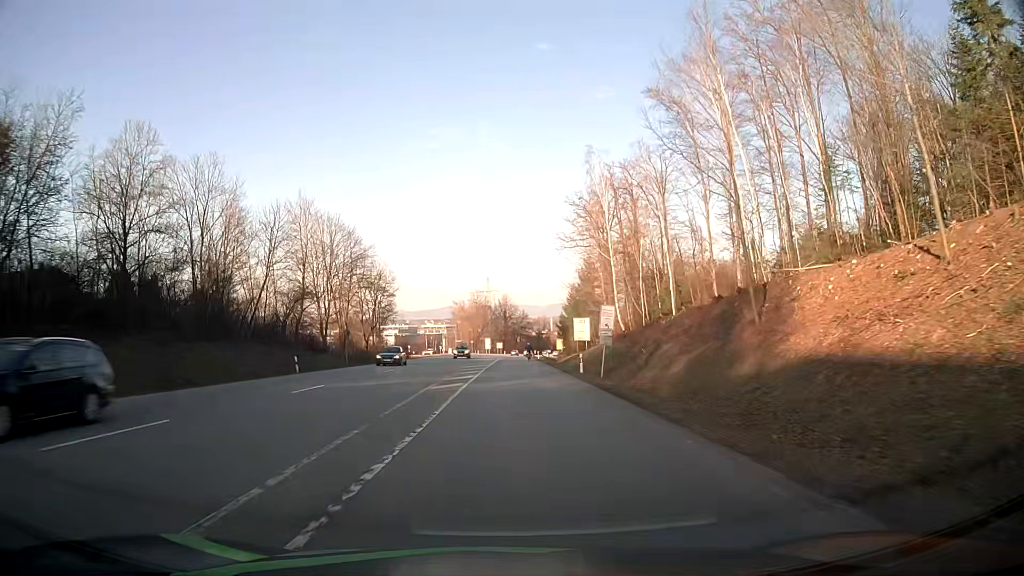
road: secondary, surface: asphalt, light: Day
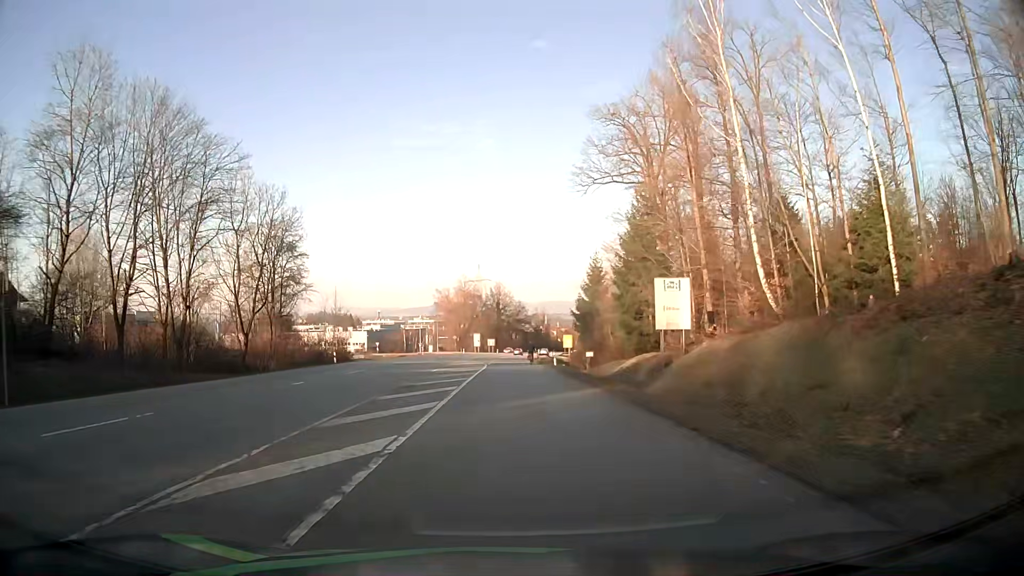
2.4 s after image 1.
(-0.1, +38.7) m; 0°
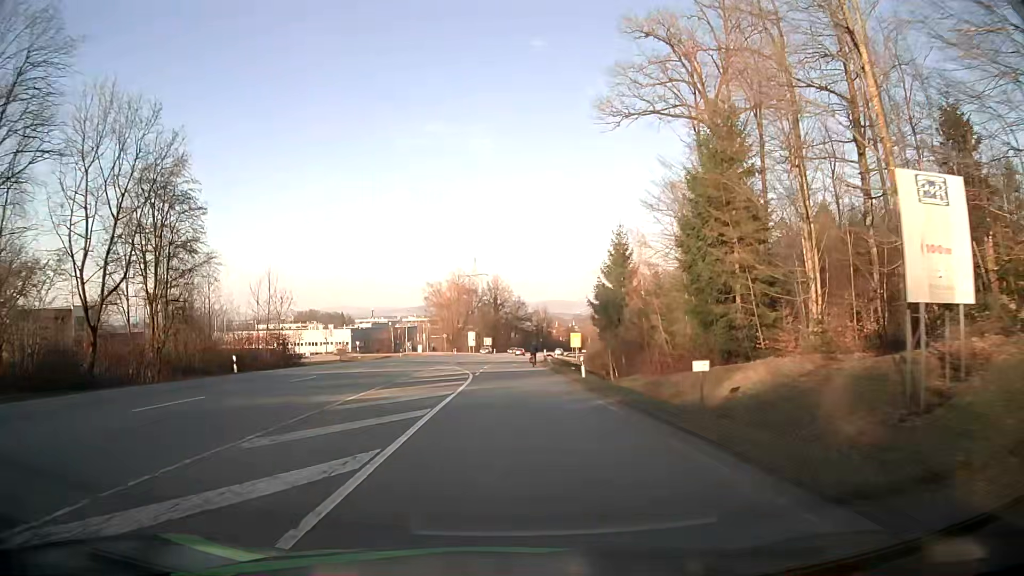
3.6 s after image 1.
(+0.1, +19.0) m; +1°
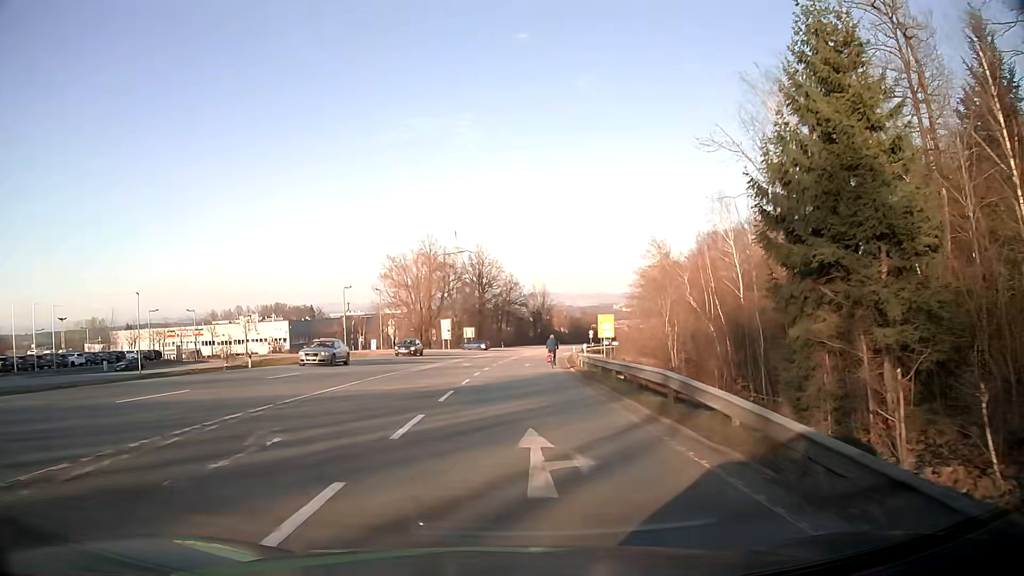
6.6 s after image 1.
(+0.1, +46.2) m; +1°
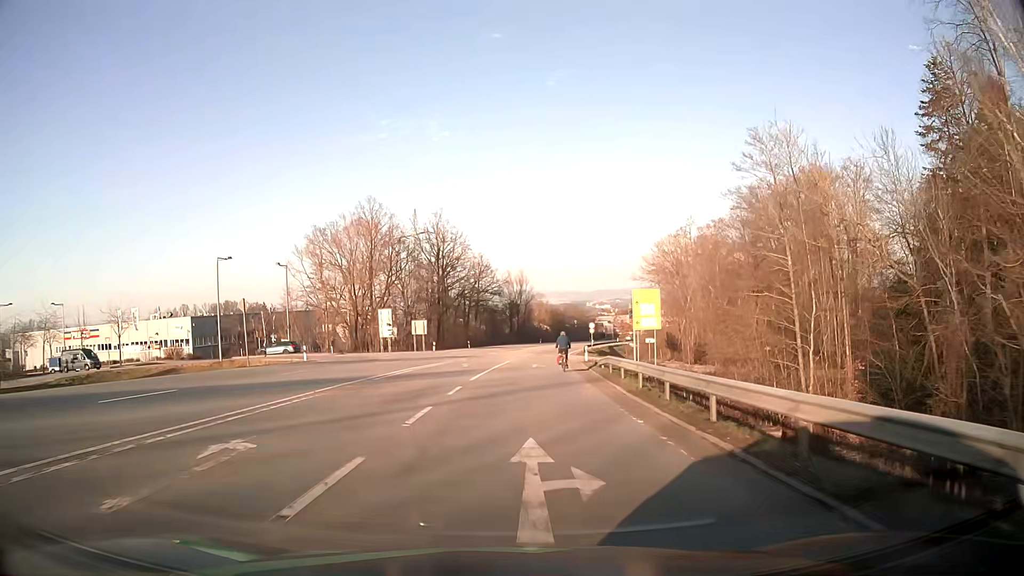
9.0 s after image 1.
(+0.6, +34.0) m; +2°
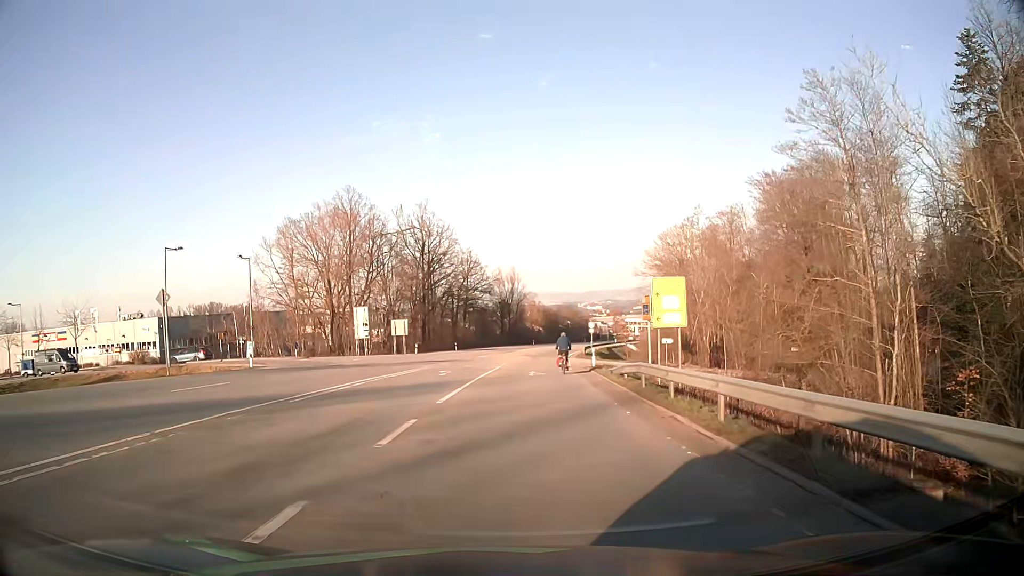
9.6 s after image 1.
(+0.1, +8.2) m; +1°
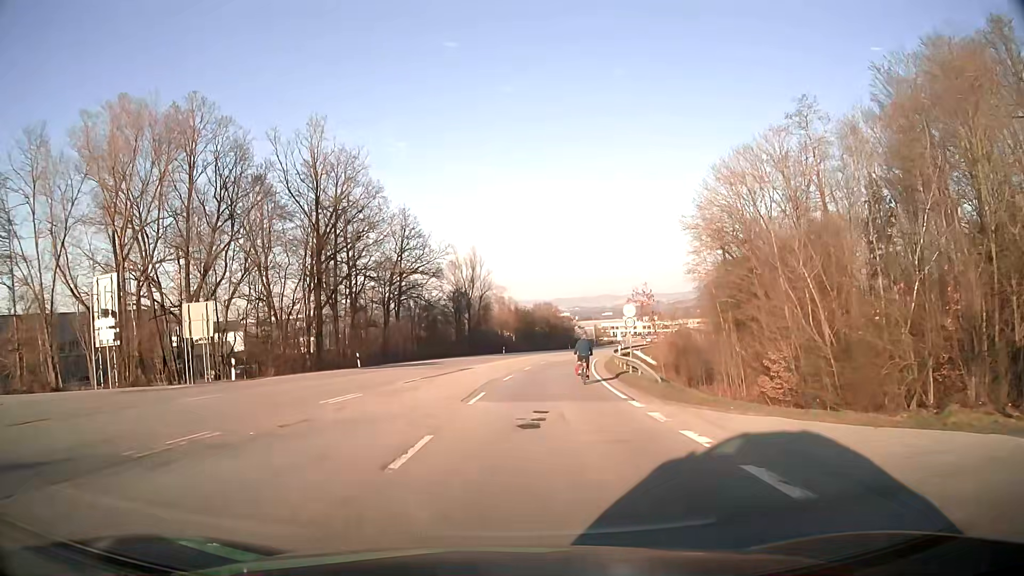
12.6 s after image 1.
(+1.2, +41.3) m; +3°
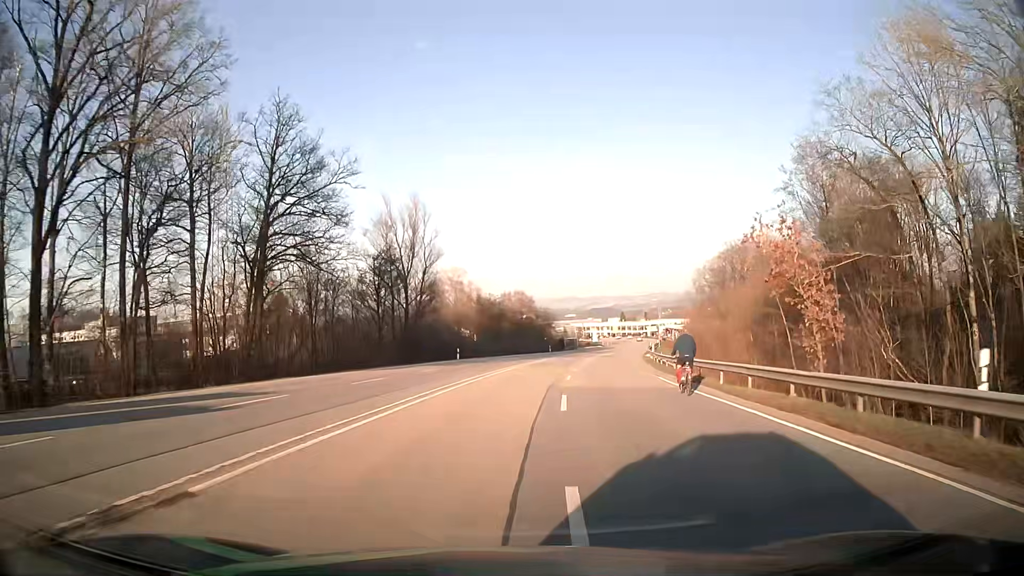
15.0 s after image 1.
(+0.2, +36.1) m; +3°
(0, +10) (+1, +20) (+2, +30) (+3, +40) (+4, +50) (+6, +60) (+8, +69) (+10, +79) (+12, +89) (+14, +99) m
